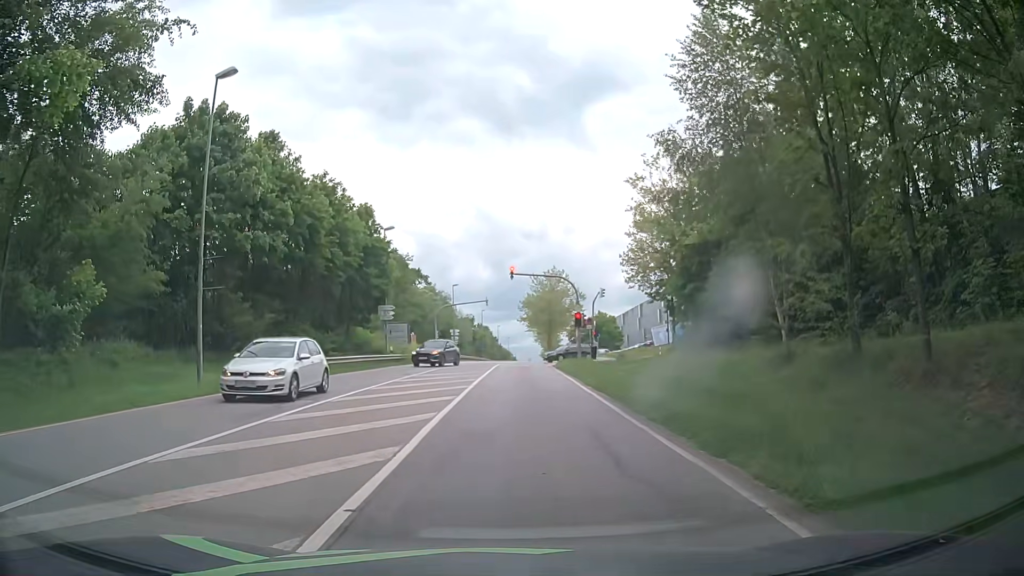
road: secondary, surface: asphalt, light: Day
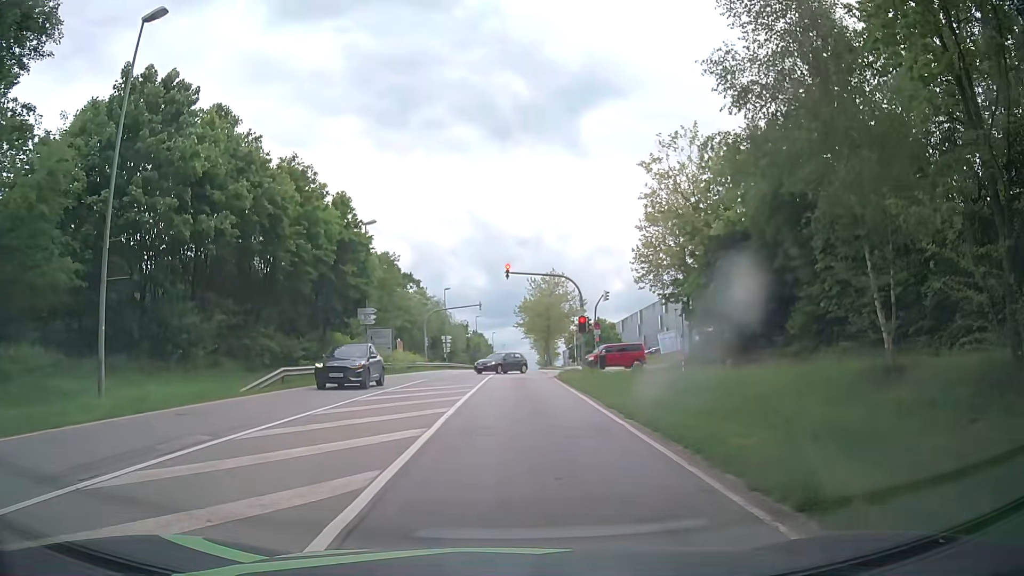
(0.0, +5.4) m; +2°
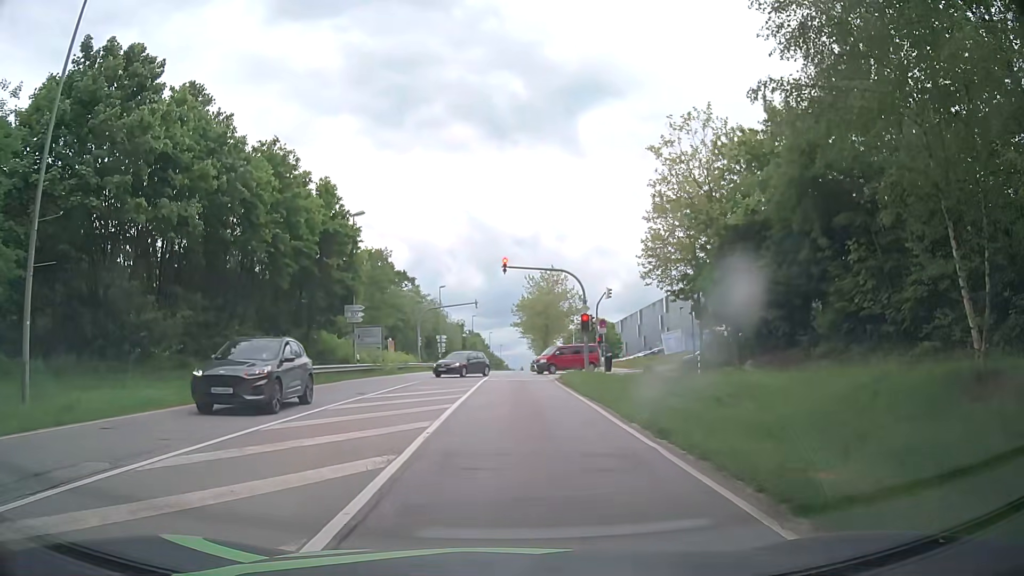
(-0.1, +3.0) m; -2°
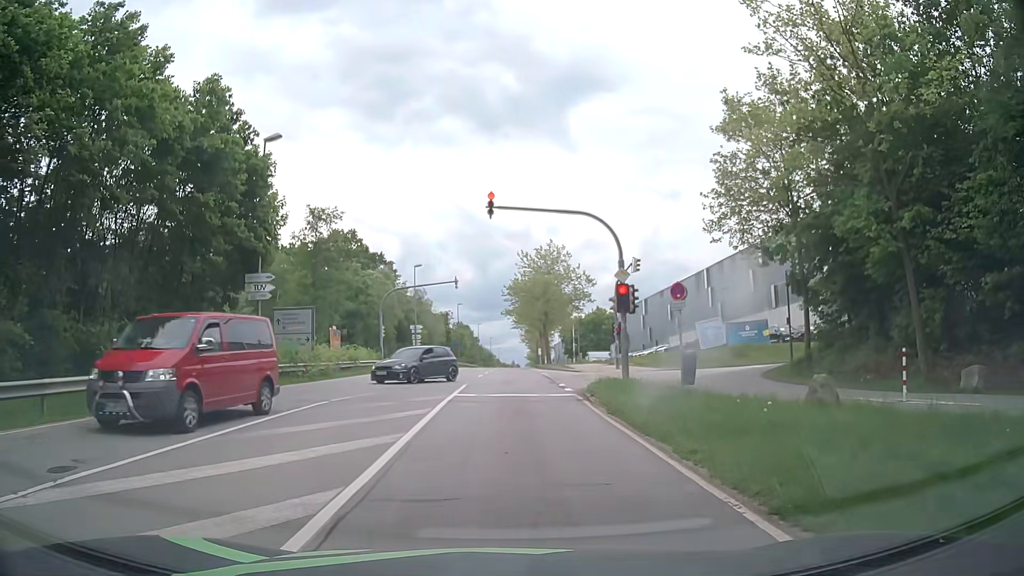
(+0.3, +14.7) m; +2°
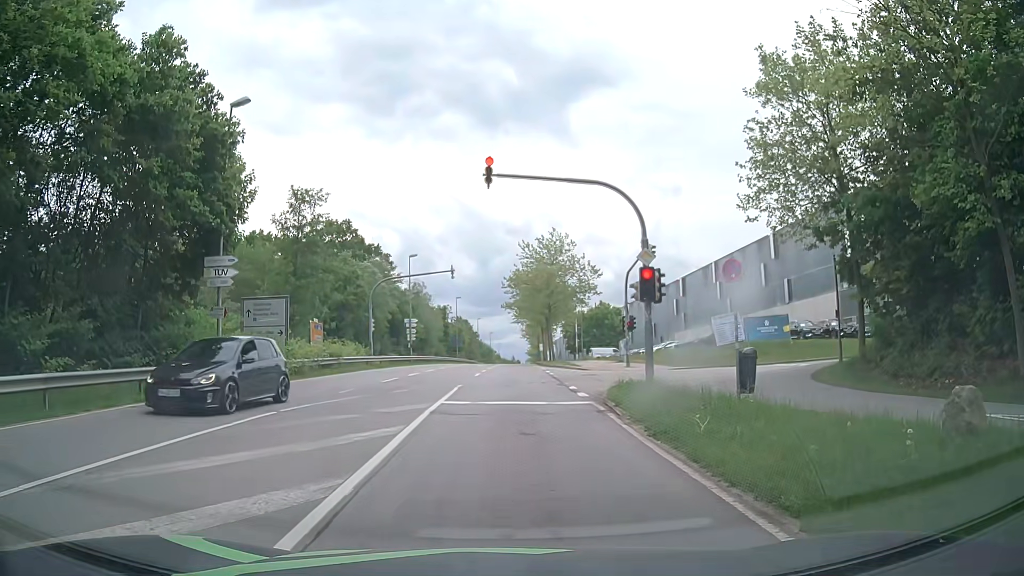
(0.0, +3.8) m; 0°
